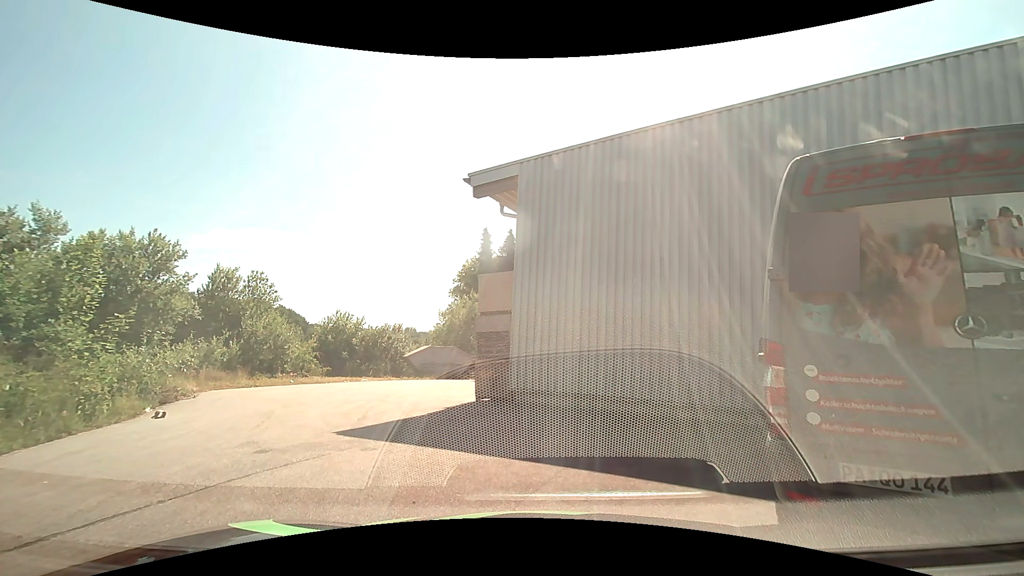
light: Day
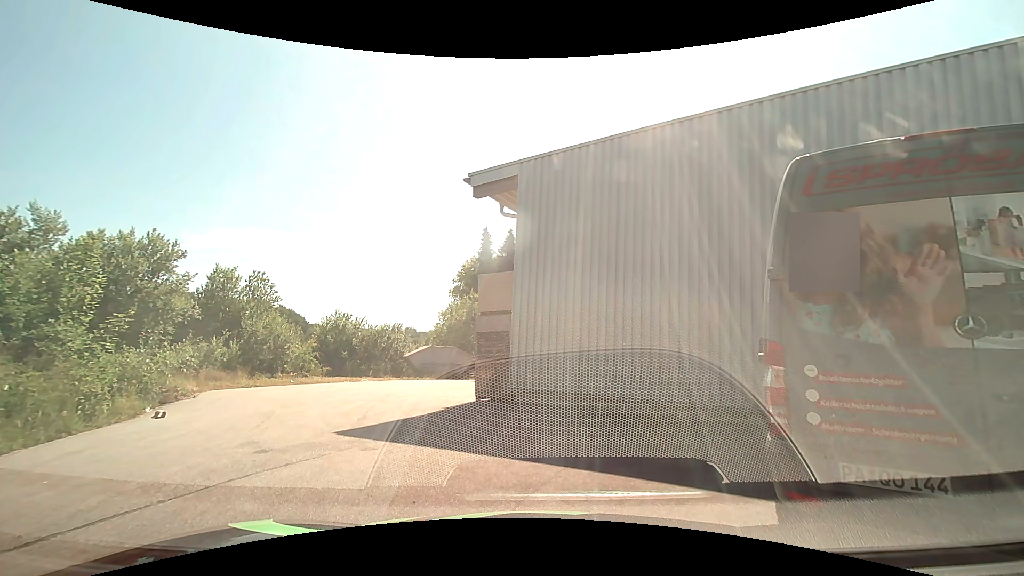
(0.0, 0.0) m; 0°
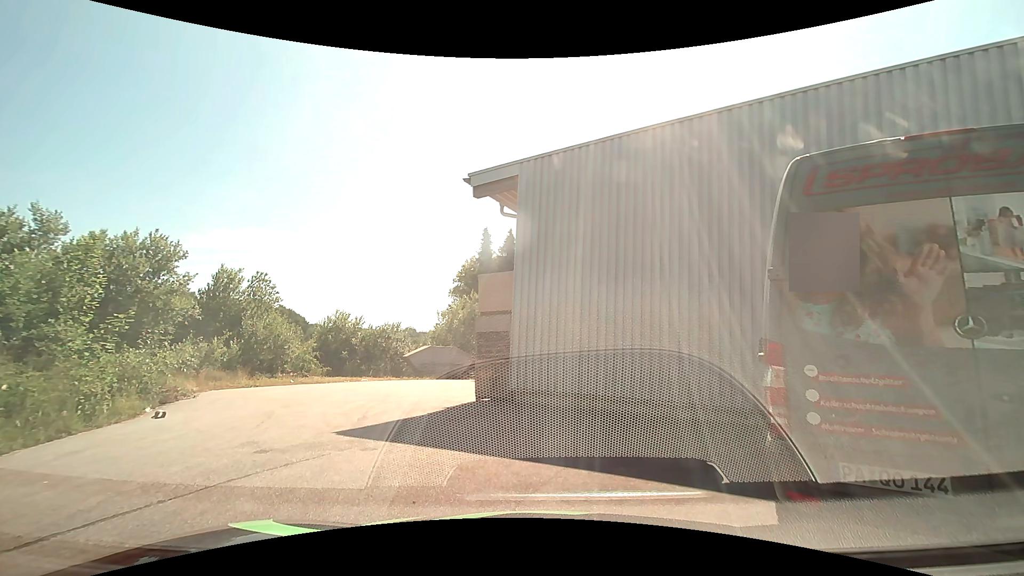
(0.0, 0.0) m; 0°
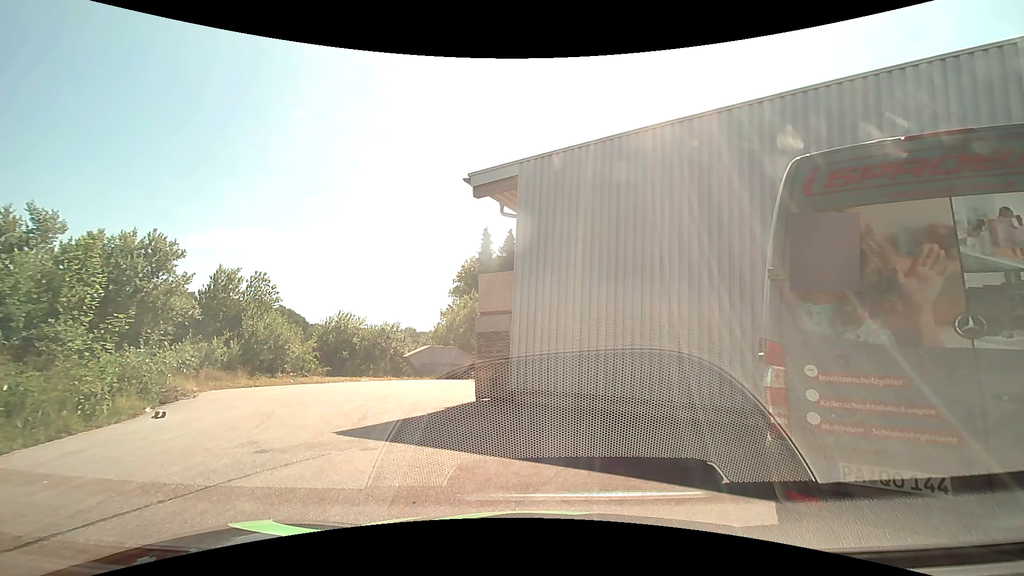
(0.0, 0.0) m; 0°
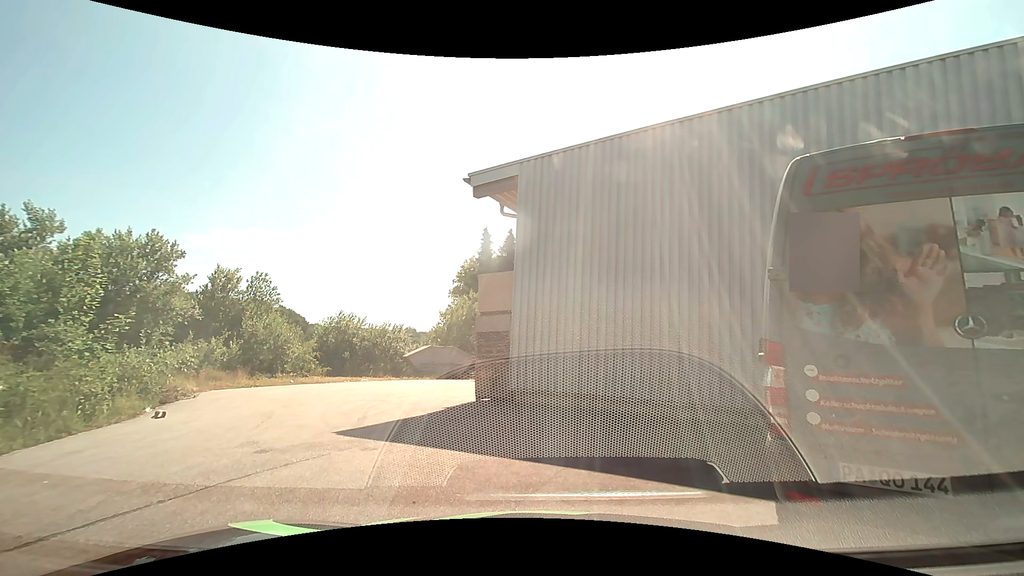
(0.0, 0.0) m; 0°
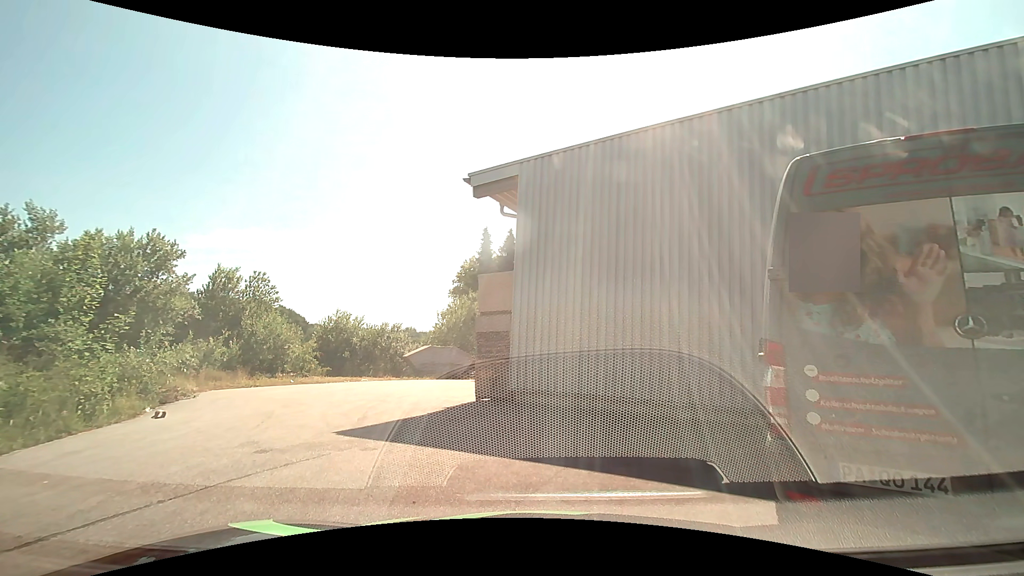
(0.0, 0.0) m; 0°
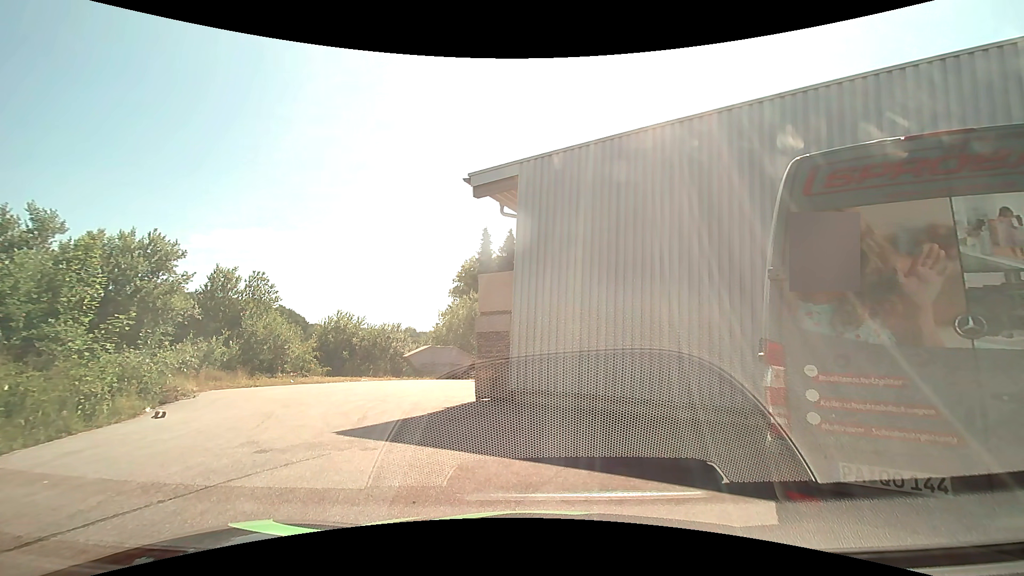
(0.0, 0.0) m; 0°
